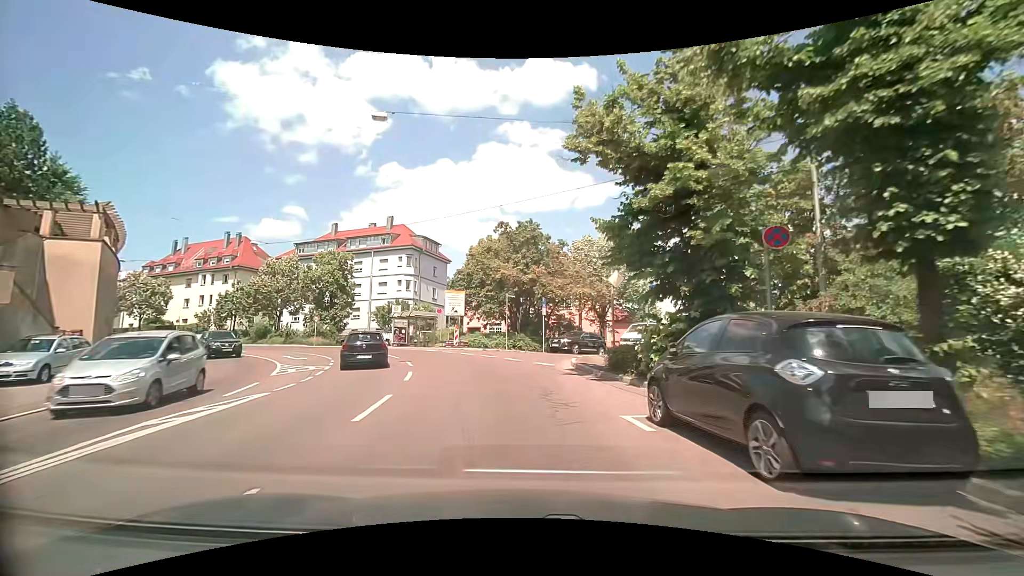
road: secondary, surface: asphalt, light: Day
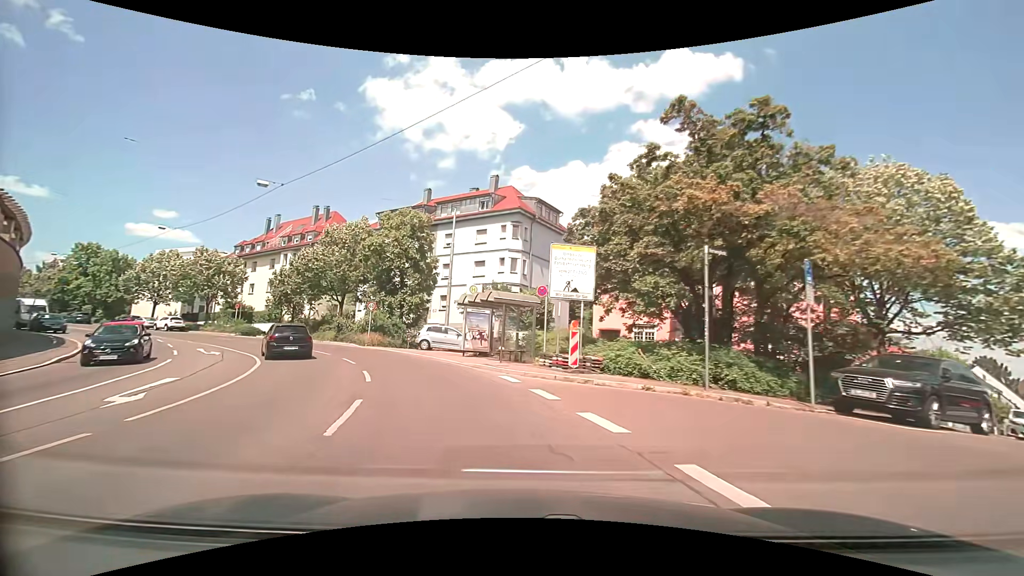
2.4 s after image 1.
(-1.7, +20.1) m; -15°
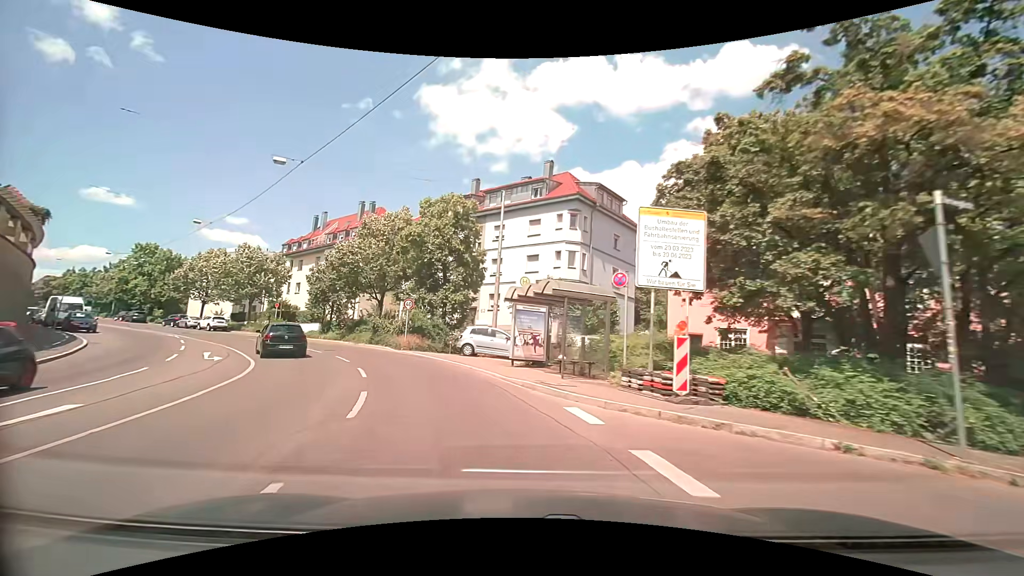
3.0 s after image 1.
(-0.2, +5.2) m; -6°
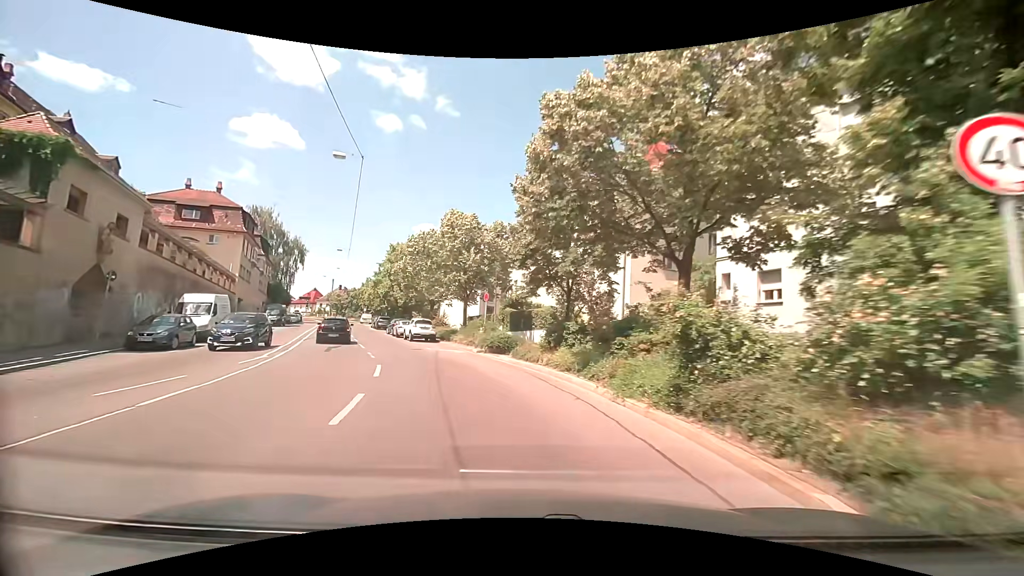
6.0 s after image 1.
(-6.8, +25.0) m; -30°
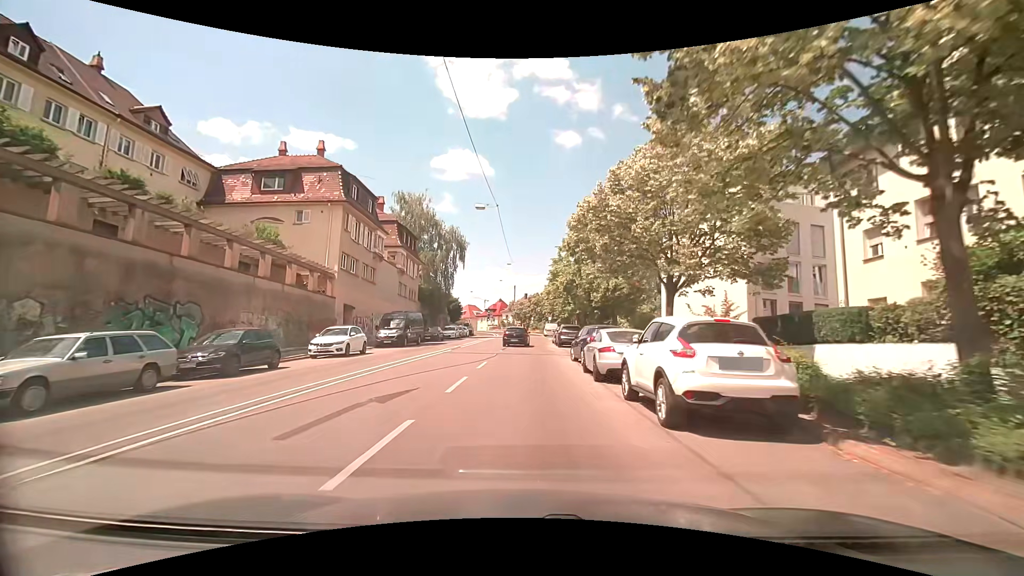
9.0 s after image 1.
(-6.2, +26.5) m; -22°
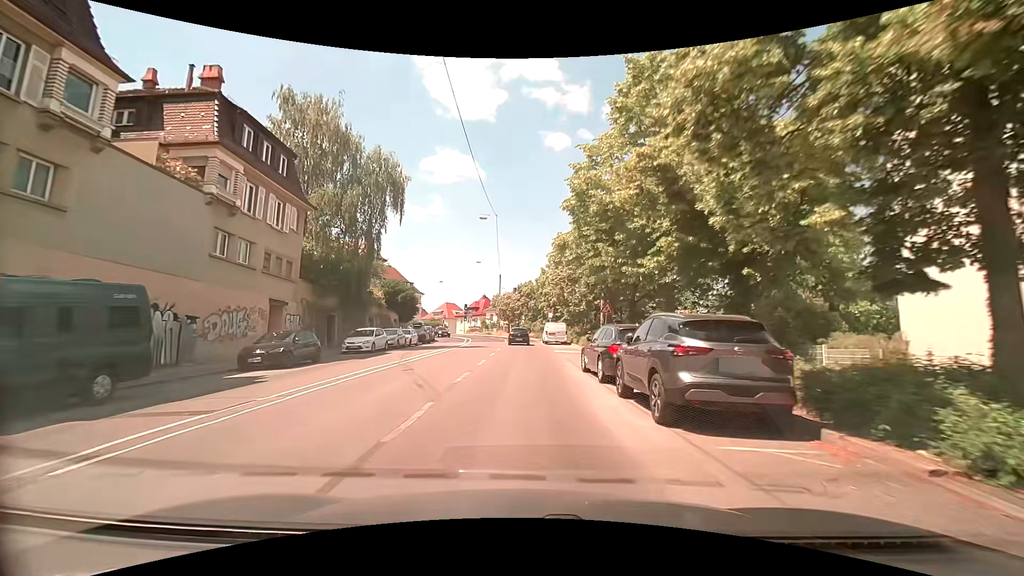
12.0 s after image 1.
(+0.2, +28.4) m; +1°
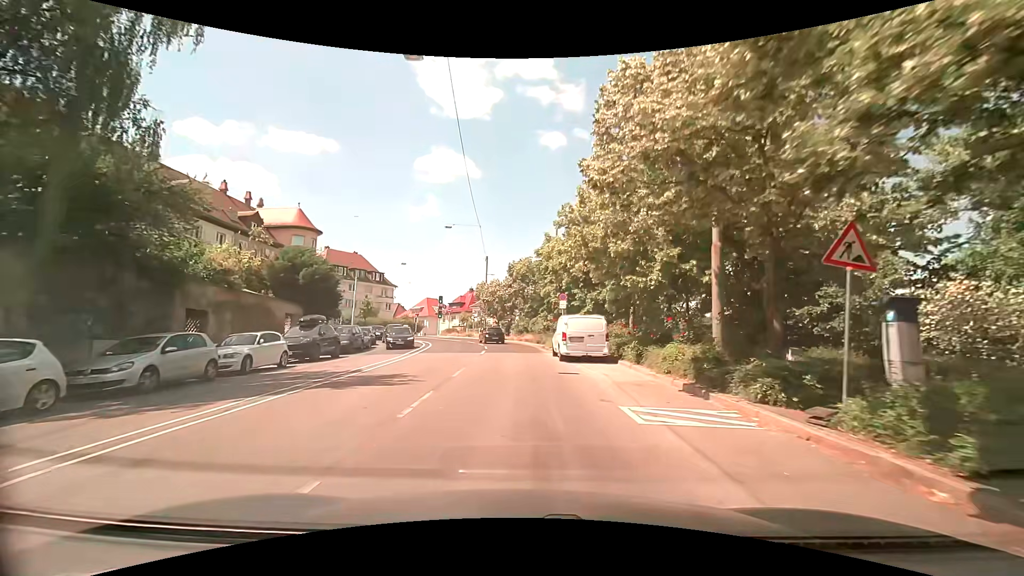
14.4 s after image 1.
(+0.1, +22.5) m; 0°
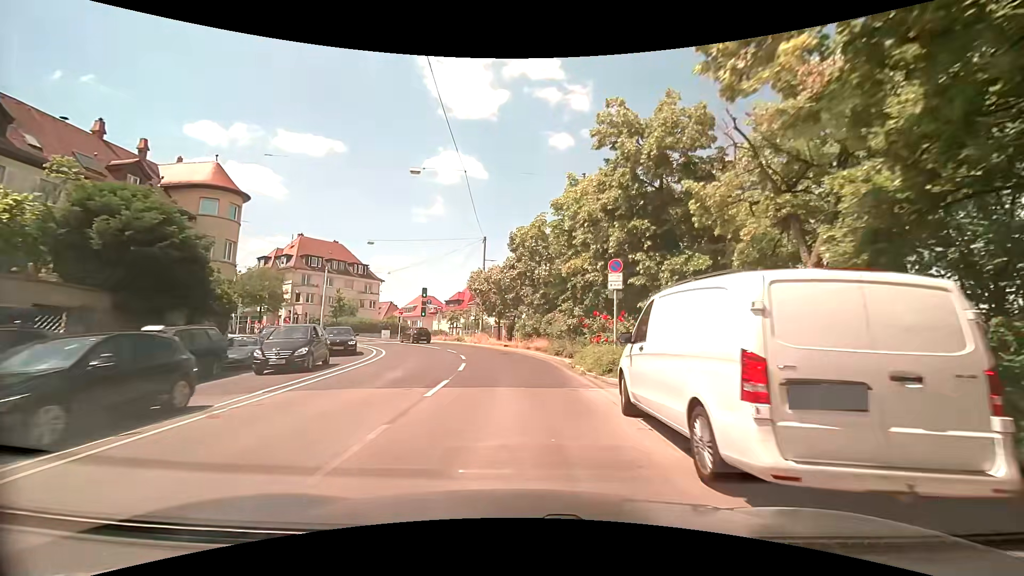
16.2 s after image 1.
(-0.1, +15.5) m; -2°
(0, +10) (-1, +20) (-2, +30) (-4, +40) (-9, +48) (-16, +56) (-24, +62) (-33, +66) (-42, +68) (-52, +71) m
